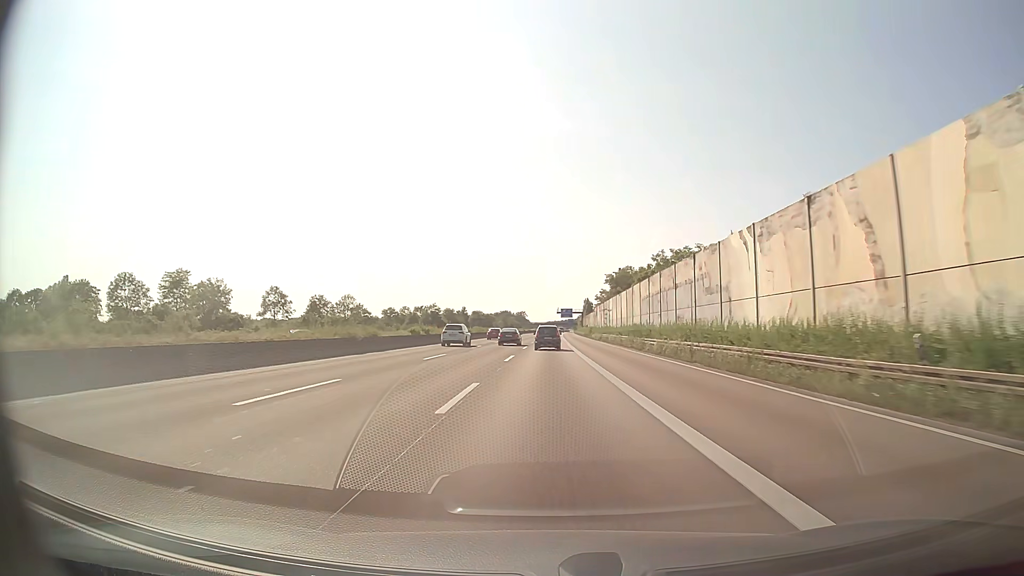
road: motorway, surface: asphalt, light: Day
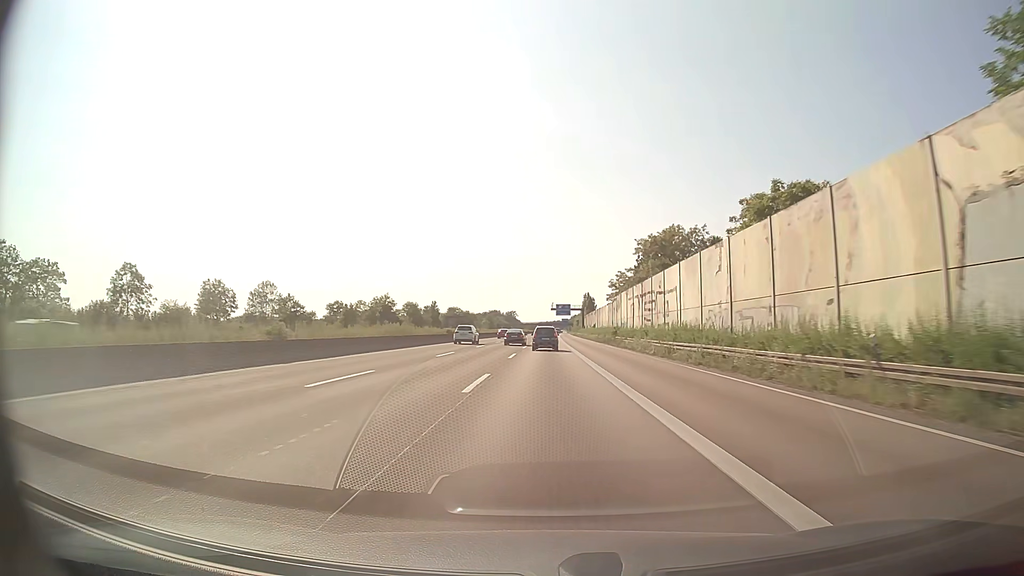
(+0.3, +50.4) m; +1°
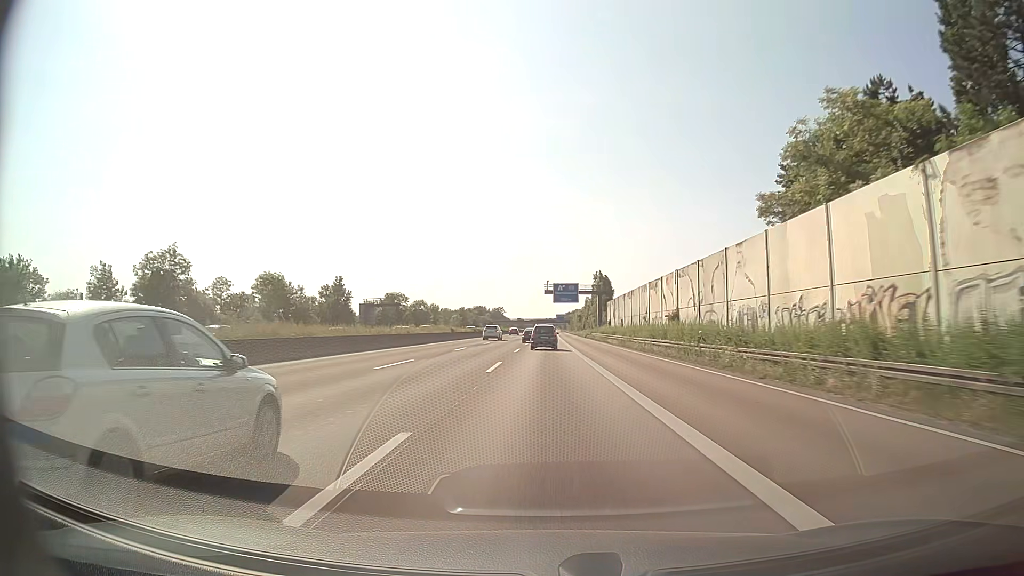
(+0.6, +83.9) m; +1°
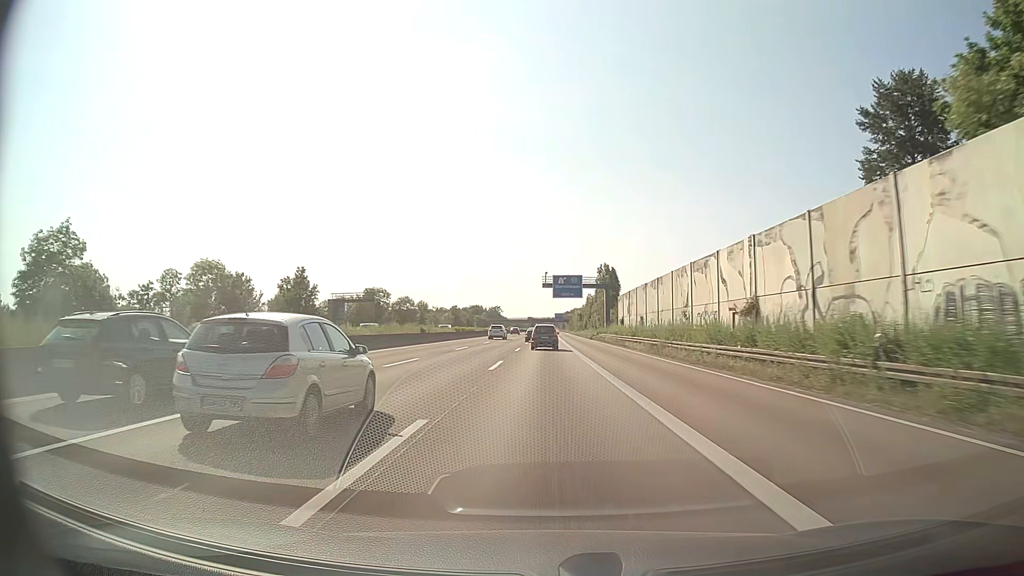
(0.0, +16.7) m; 0°
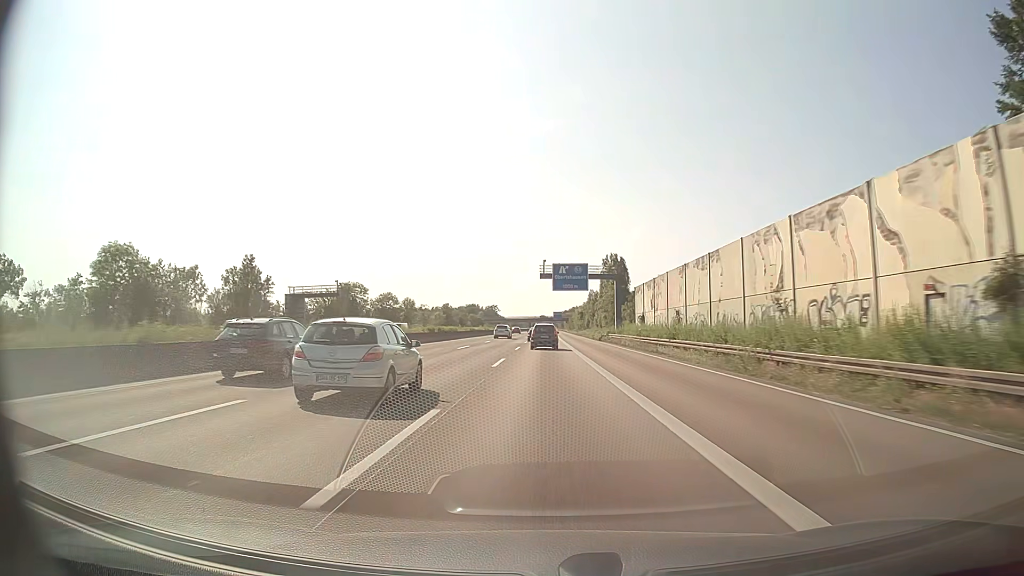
(0.0, +16.6) m; 0°
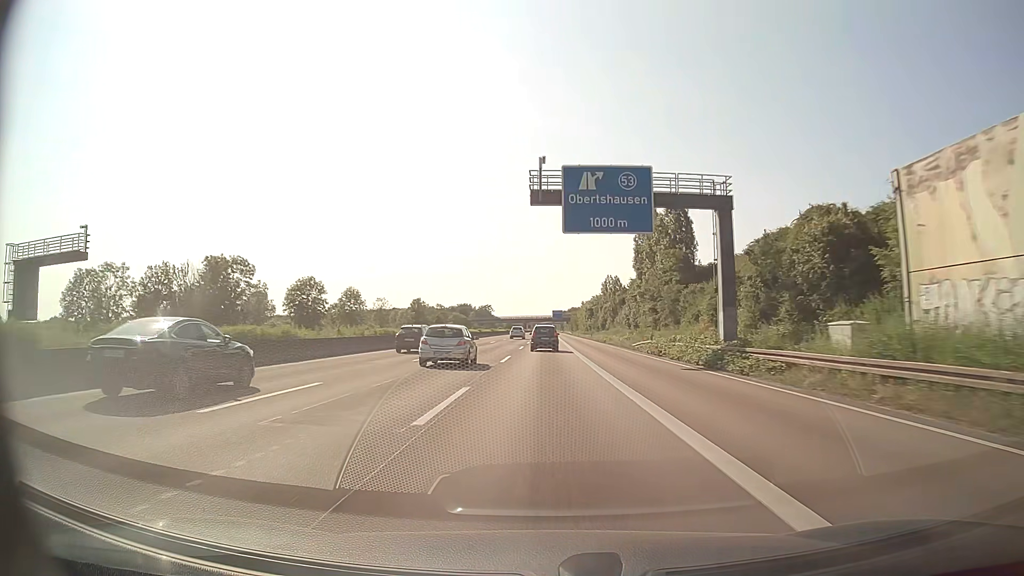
(+0.1, +49.7) m; 0°
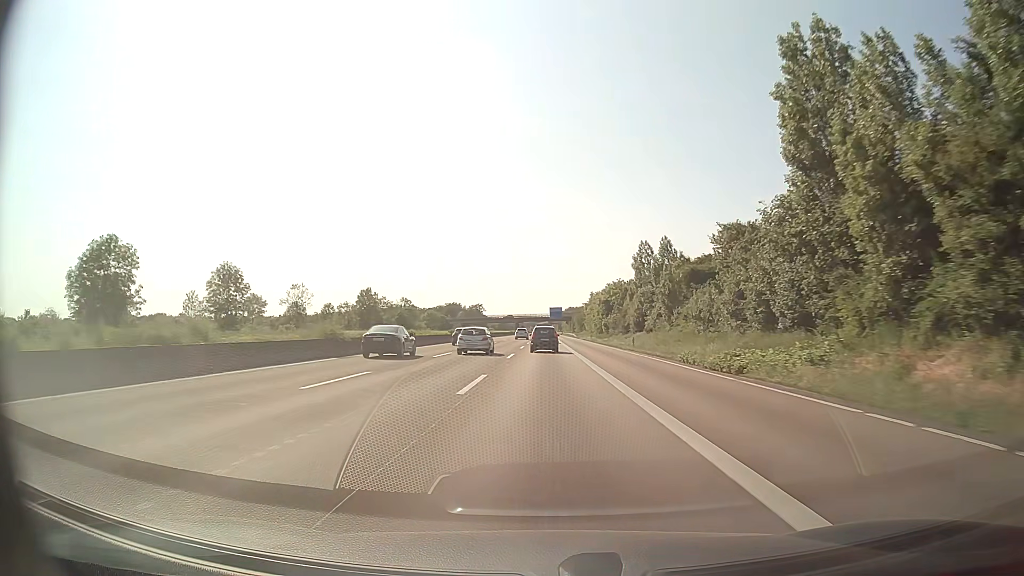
(+0.1, +49.4) m; 0°
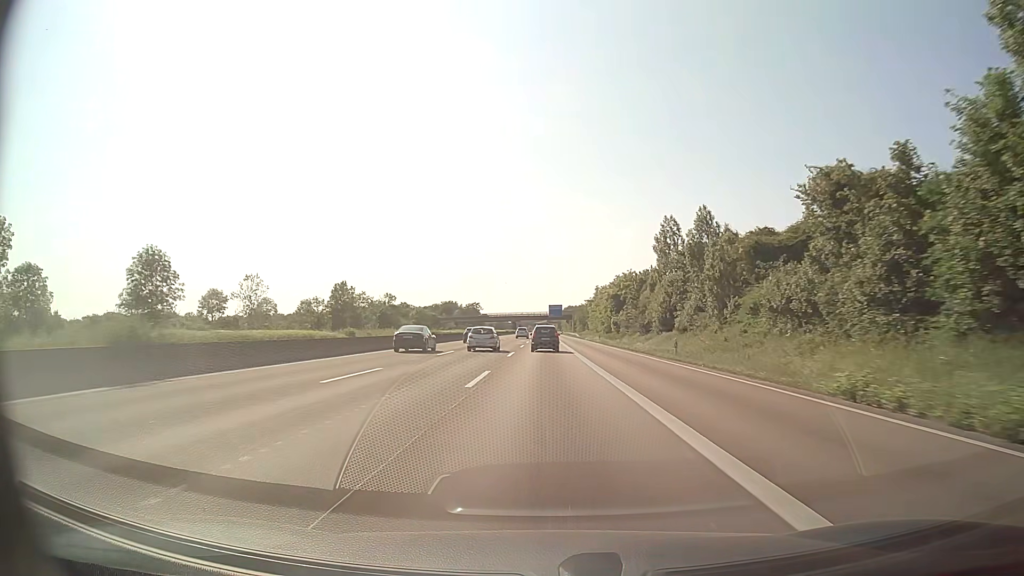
(0.0, +16.4) m; 0°
(0, +10) (0, +20) (0, +30) (0, +40) (0, +50) (0, +60) (0, +70) (0, +80) (0, +90) (0, +100) m
